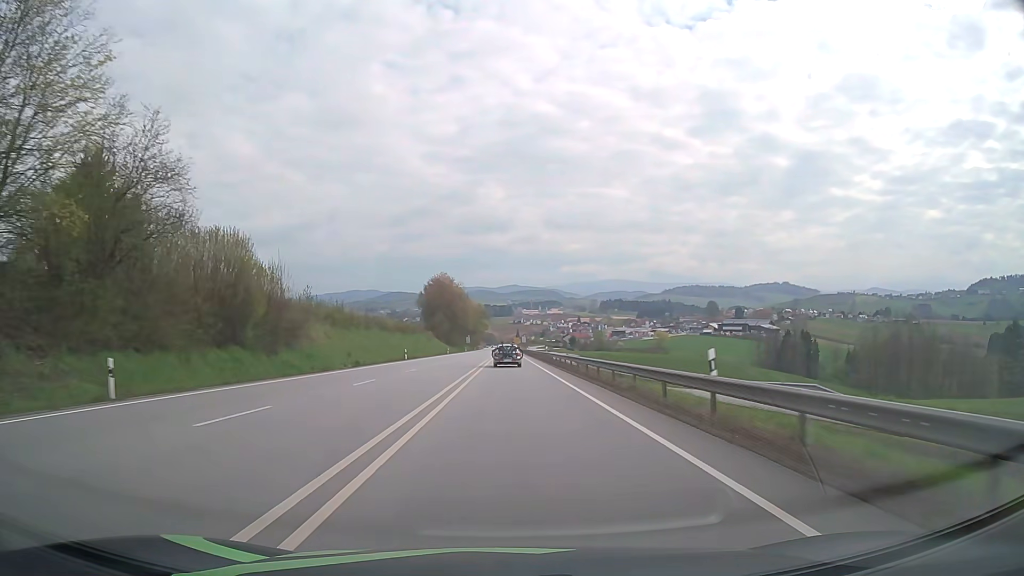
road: primary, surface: asphalt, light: Day
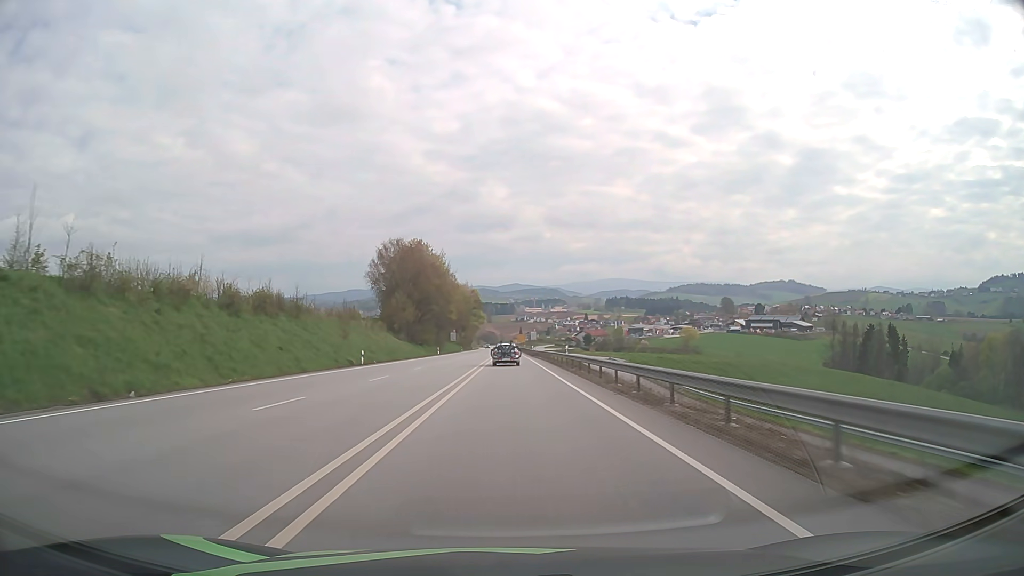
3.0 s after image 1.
(+0.1, +69.6) m; 0°
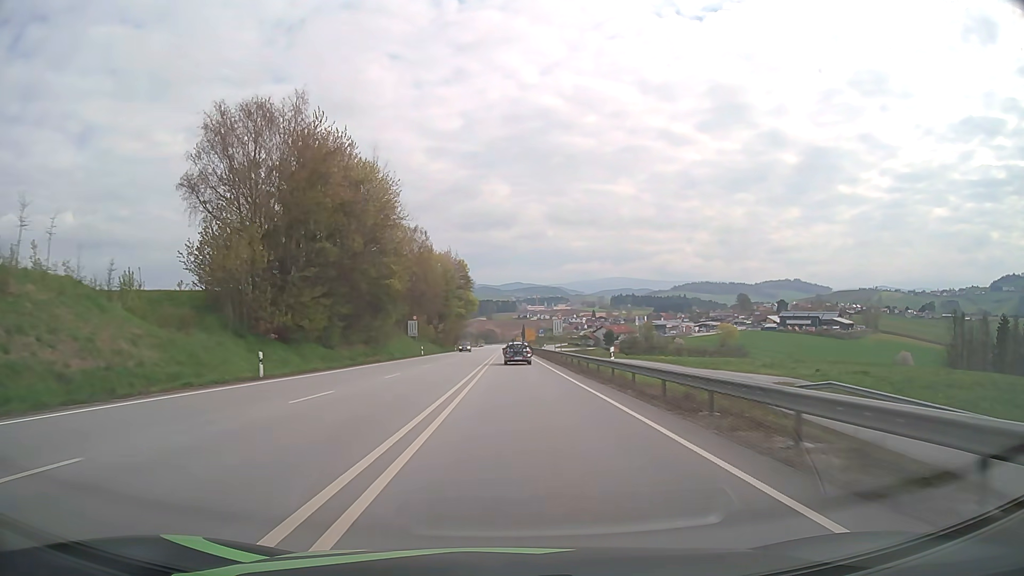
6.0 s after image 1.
(-0.2, +71.0) m; 0°
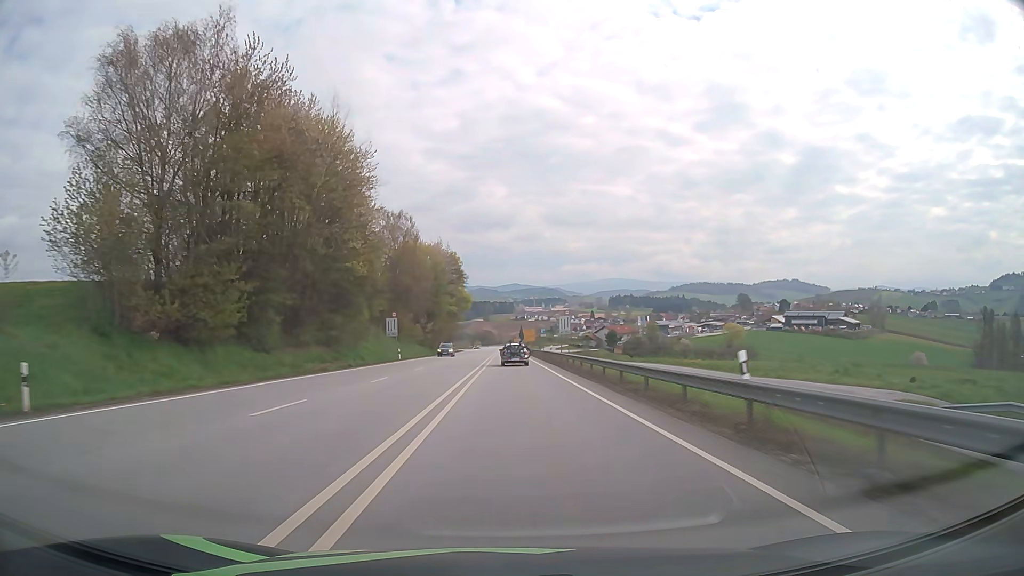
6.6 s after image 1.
(0.0, +14.3) m; 0°
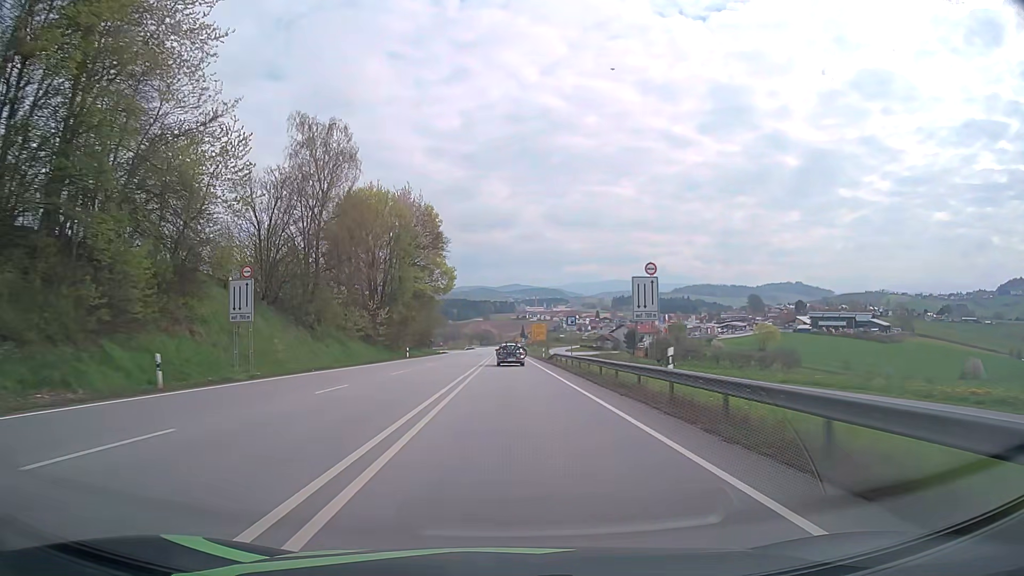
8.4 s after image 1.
(+0.1, +43.0) m; 0°
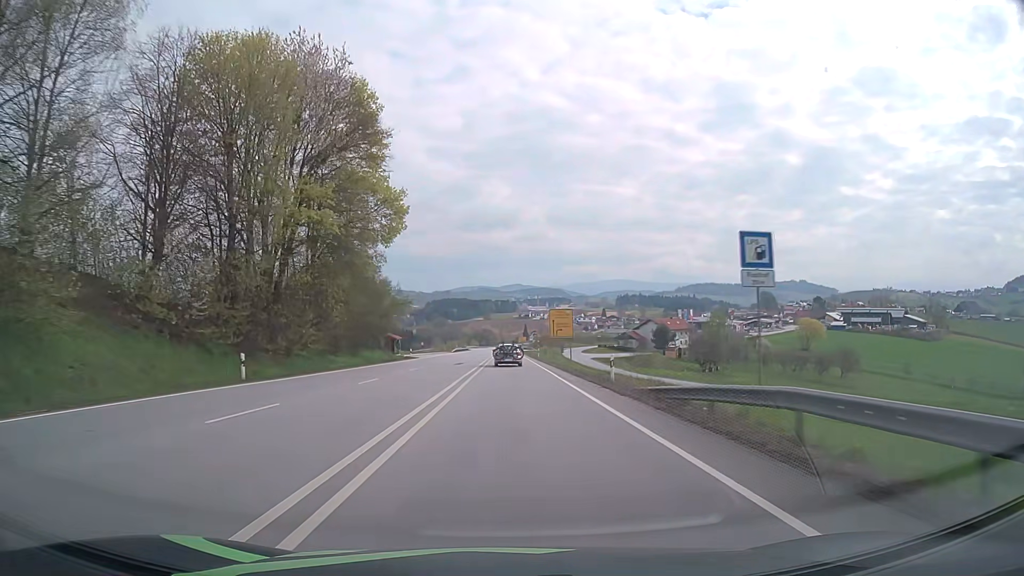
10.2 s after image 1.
(-0.1, +43.1) m; 0°
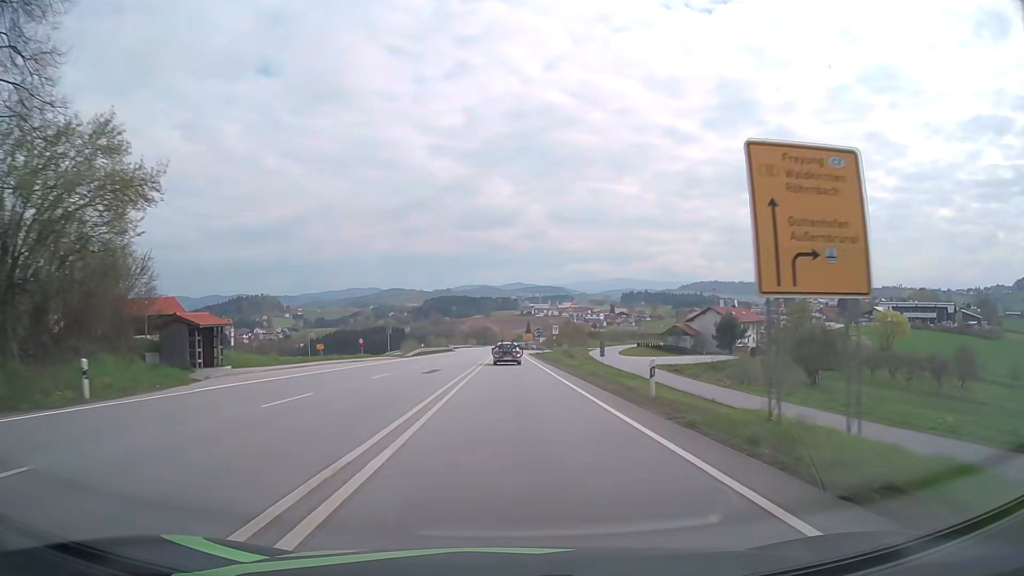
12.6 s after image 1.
(-0.1, +57.6) m; 0°
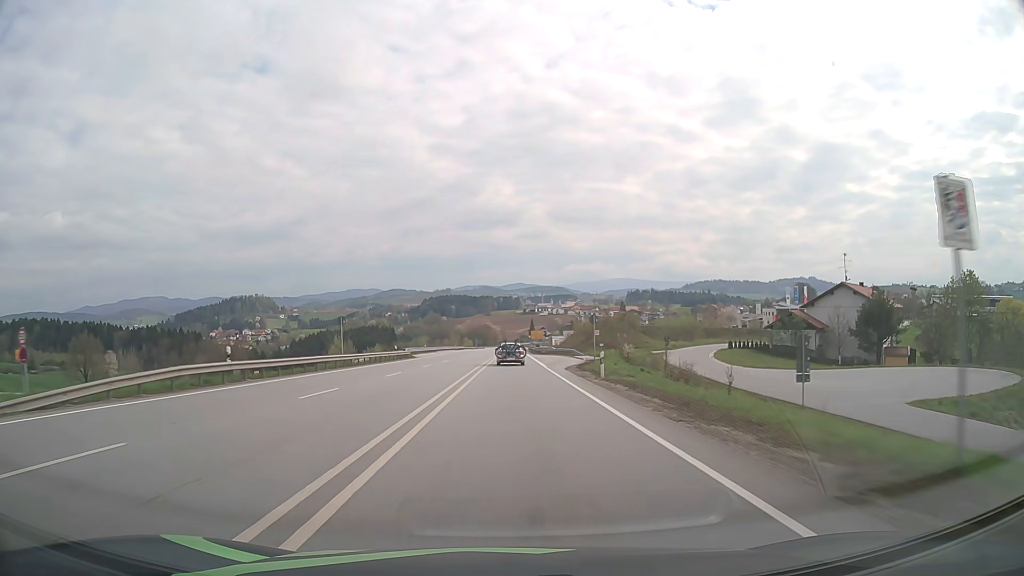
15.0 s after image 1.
(0.0, +57.6) m; 0°
(0, +10) (0, +20) (0, +30) (0, +40) (0, +50) (0, +60) (0, +70) (0, +80) (0, +90) (0, +100) m
